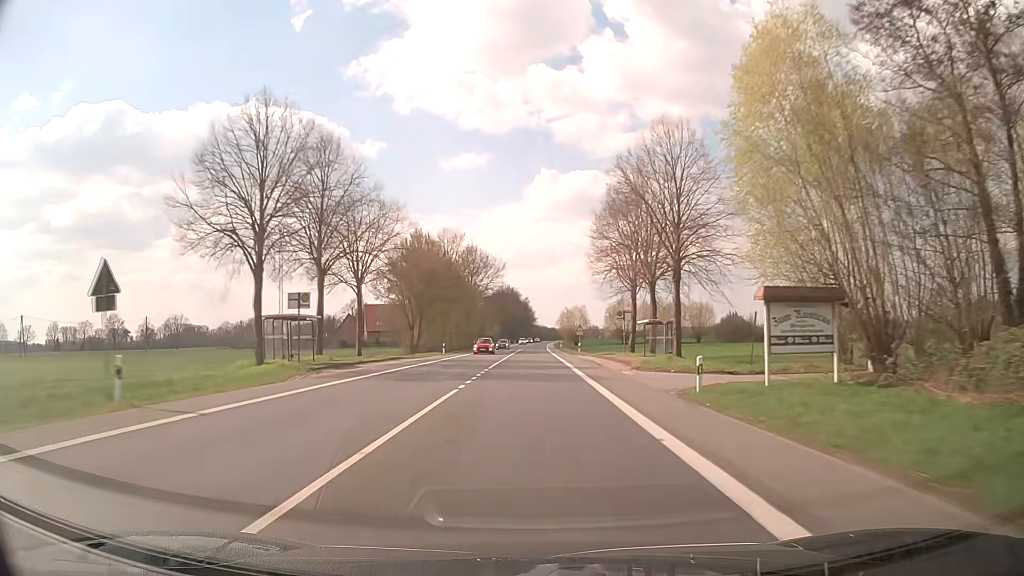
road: secondary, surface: asphalt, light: Day
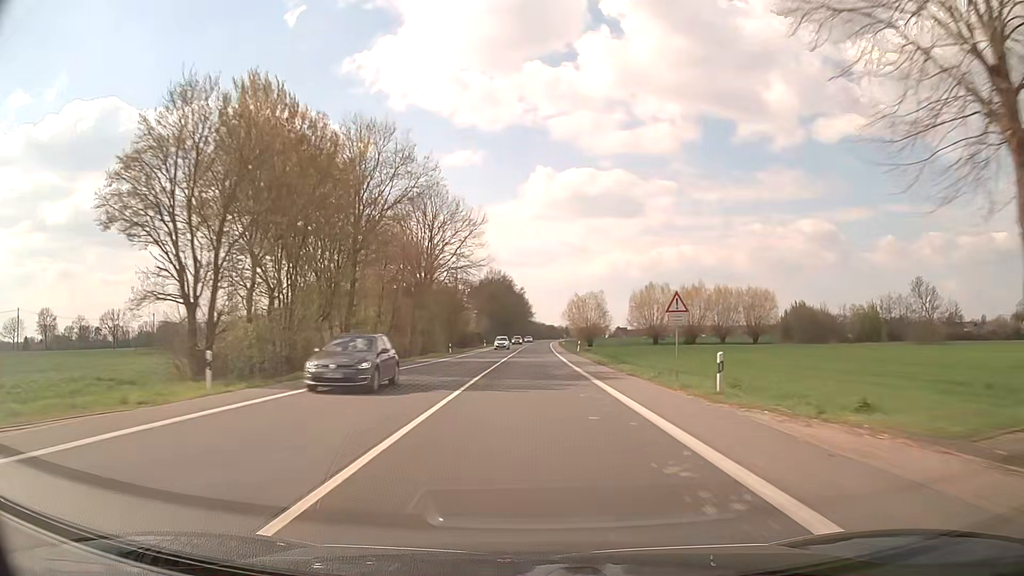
(+0.1, +46.7) m; 0°
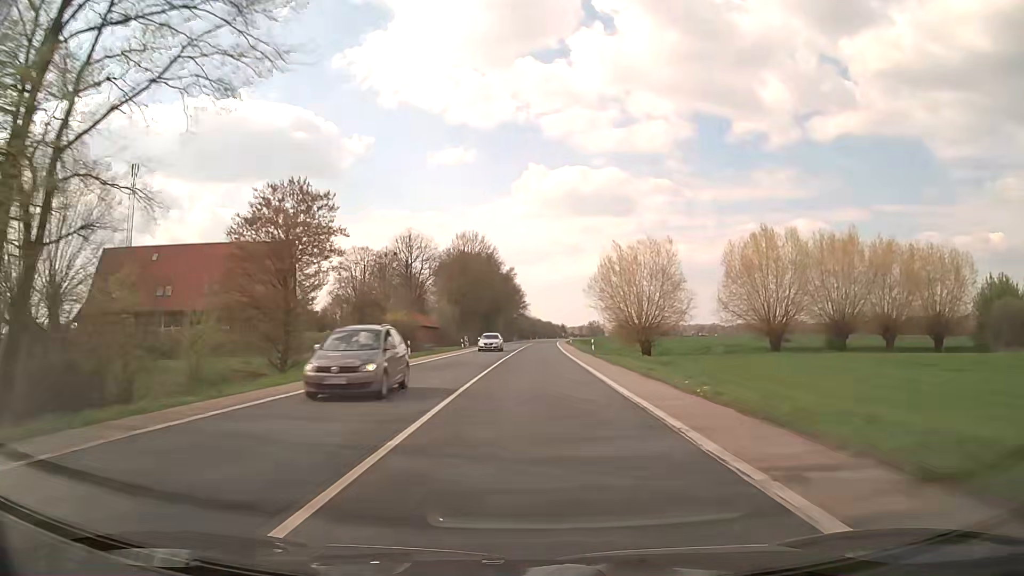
(+0.6, +62.9) m; +1°
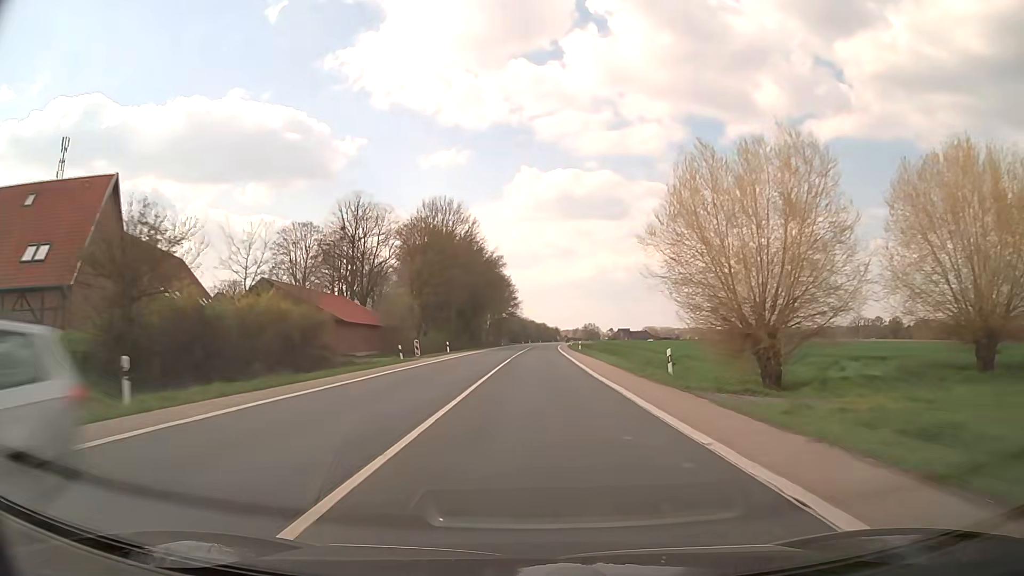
(+0.1, +31.4) m; +1°
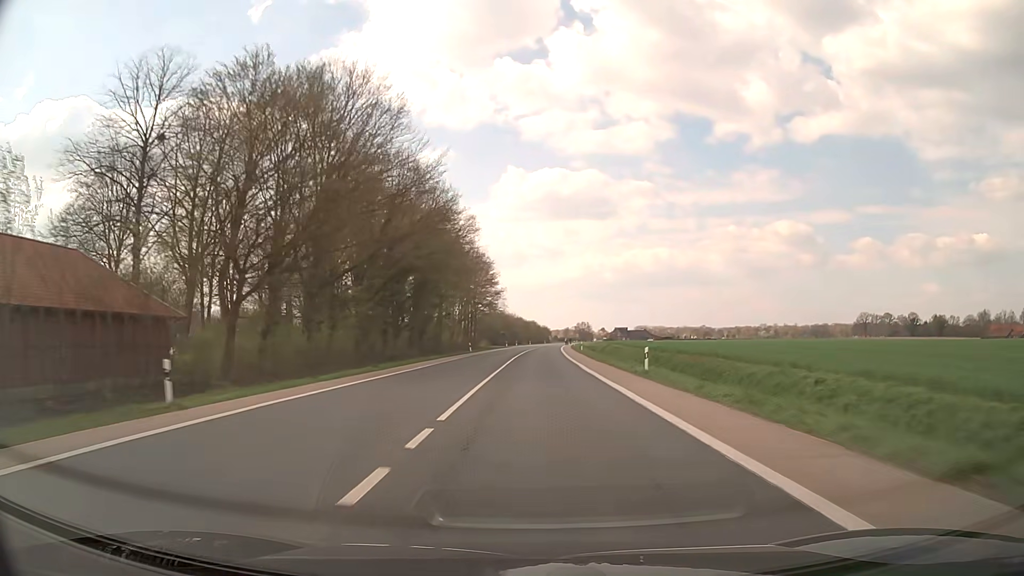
(+0.3, +46.9) m; +1°
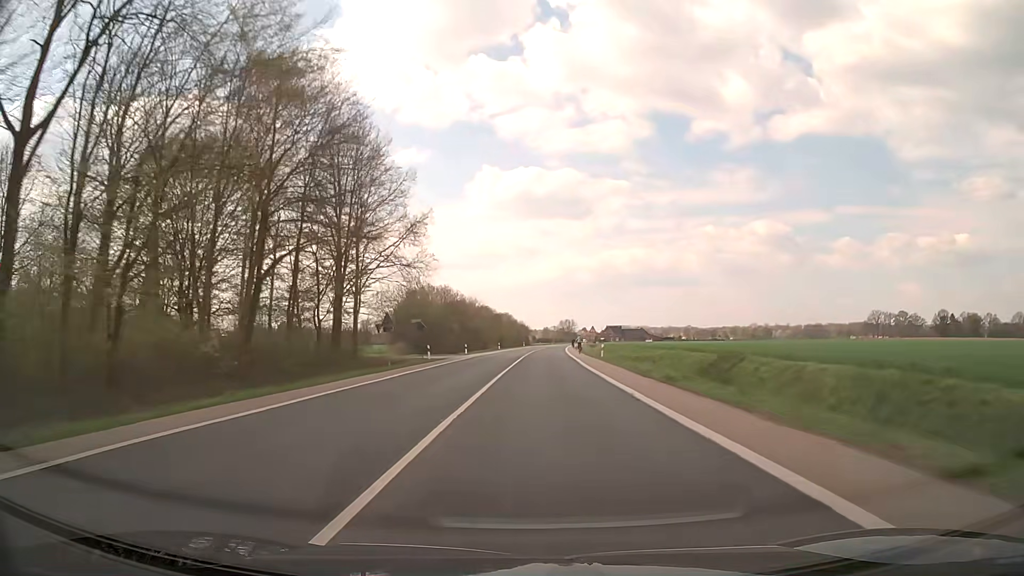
(+1.1, +77.7) m; +2°
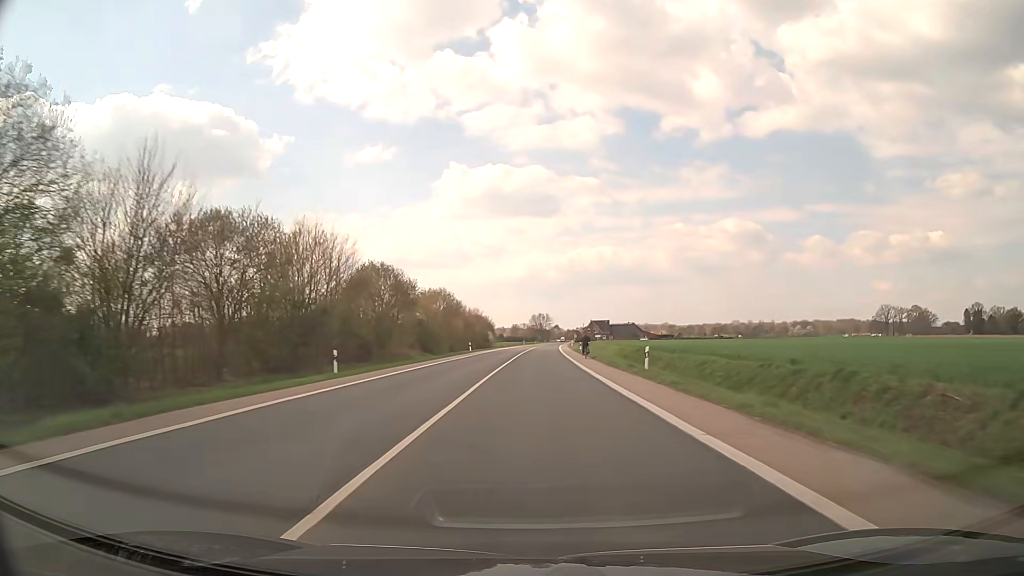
(+1.9, +78.1) m; +2°
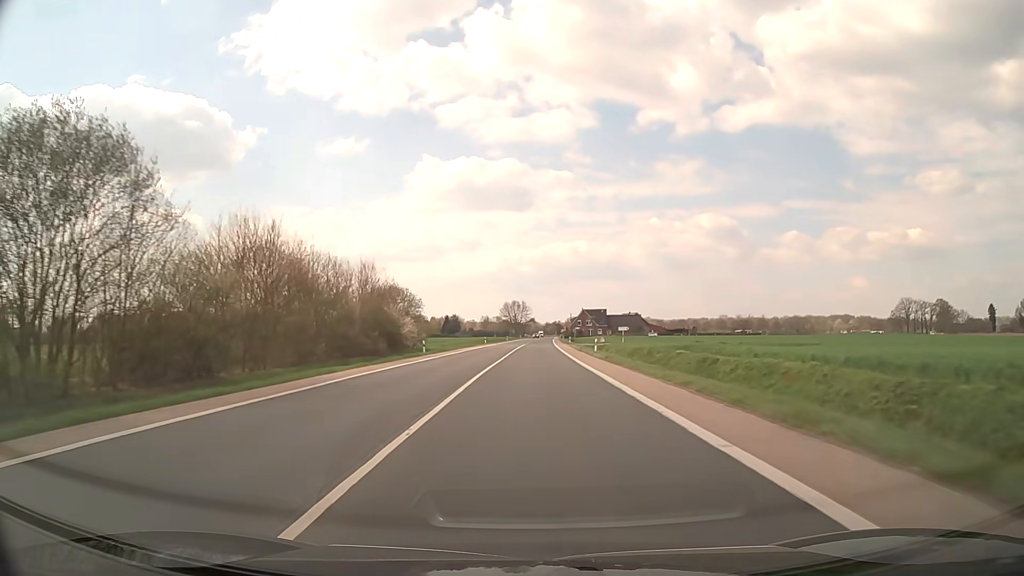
(+1.4, +77.3) m; +2°
(0, +10) (0, +20) (0, +30) (0, +40) (0, +50) (+1, +60) (+1, +70) (+1, +80) (+1, +90) (+2, +100) m
